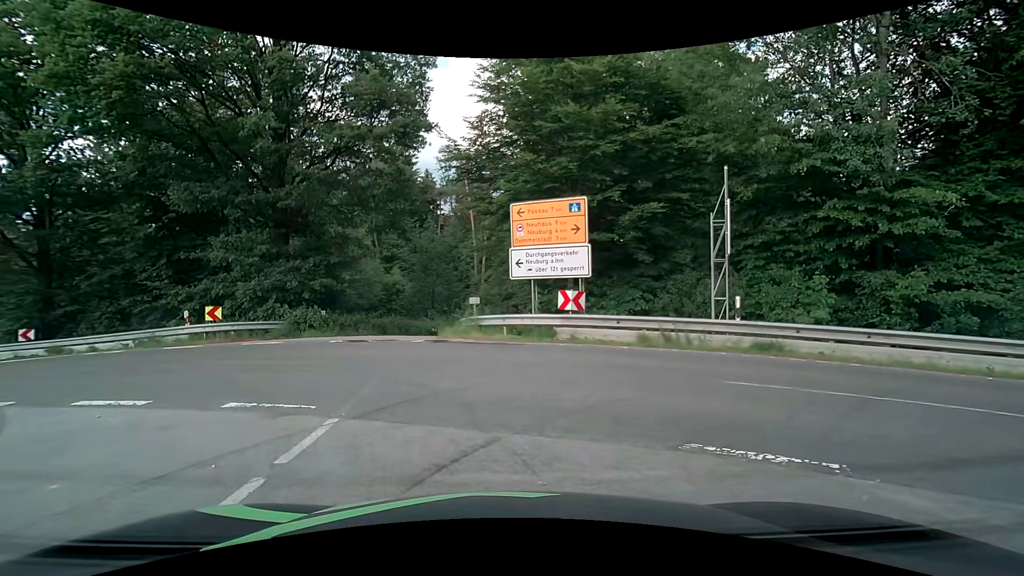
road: tertiary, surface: asphalt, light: Day
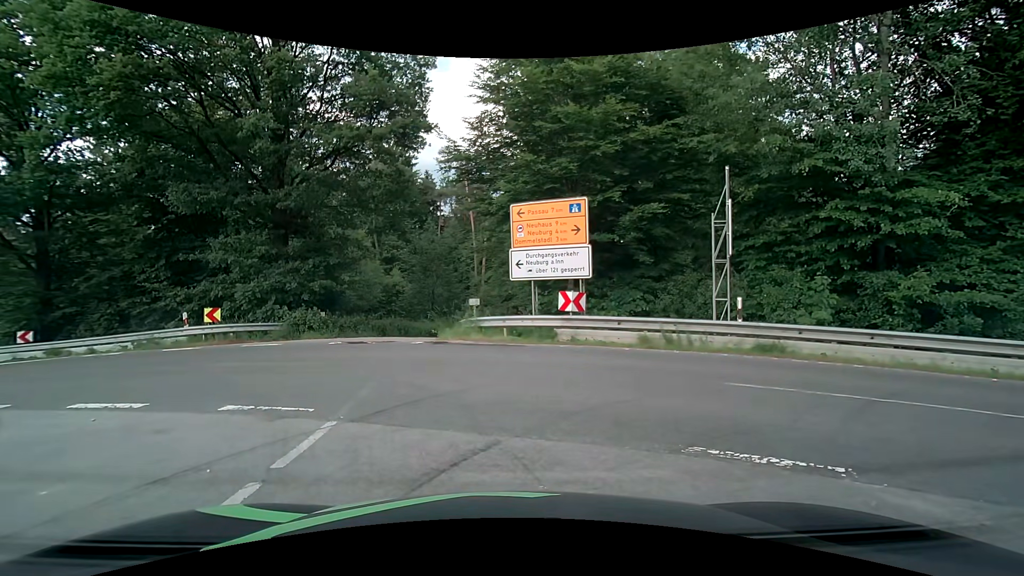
(0.0, +0.1) m; 0°
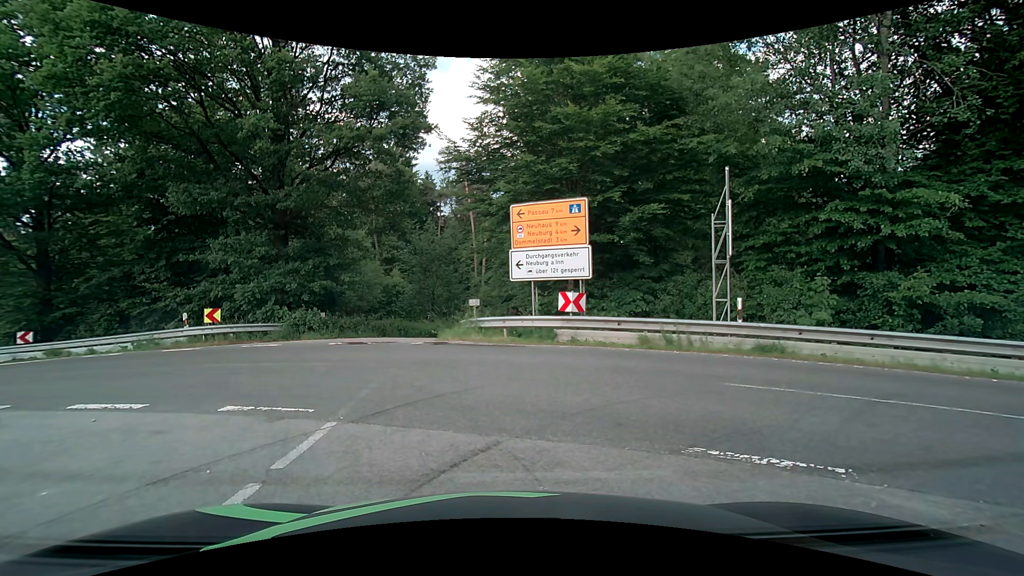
(0.0, +0.1) m; 0°
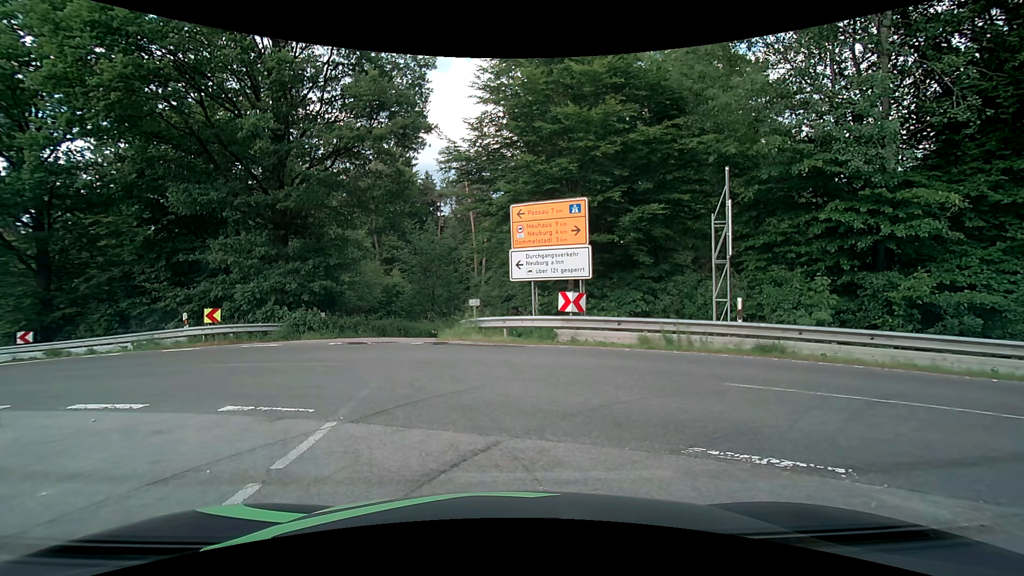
(0.0, 0.0) m; 0°
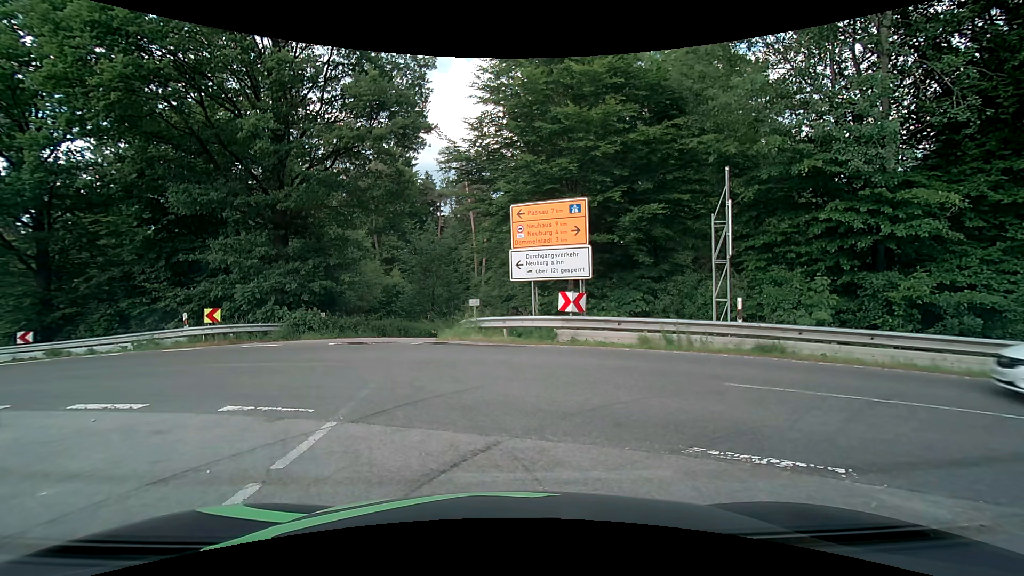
(0.0, 0.0) m; 0°
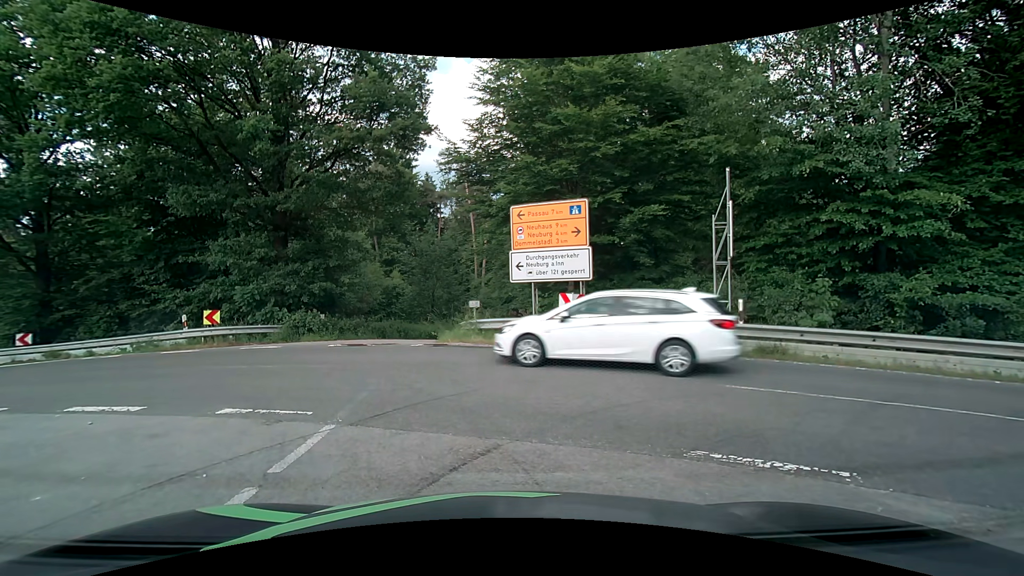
(0.0, 0.0) m; 0°
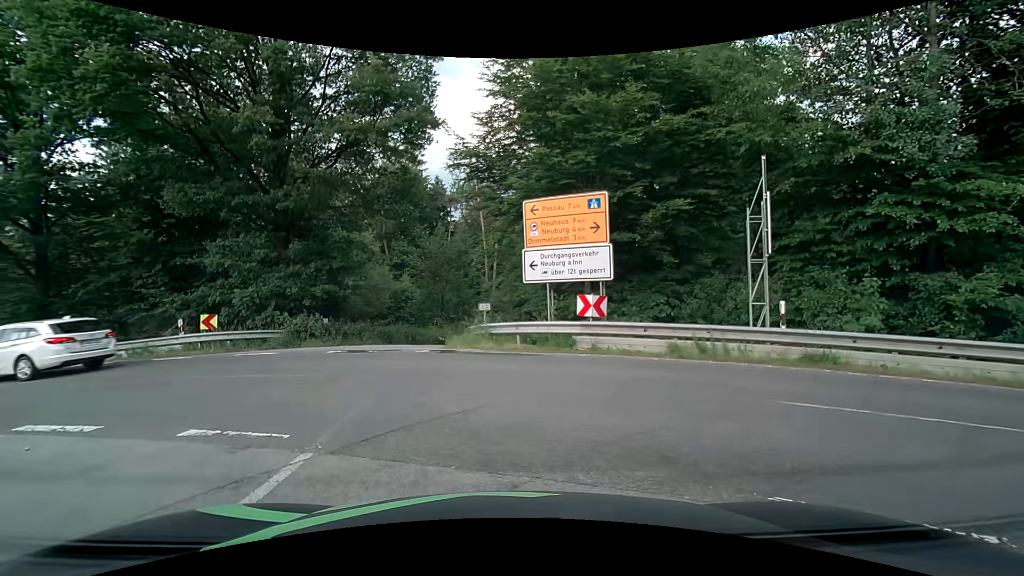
(0.0, +1.3) m; -2°
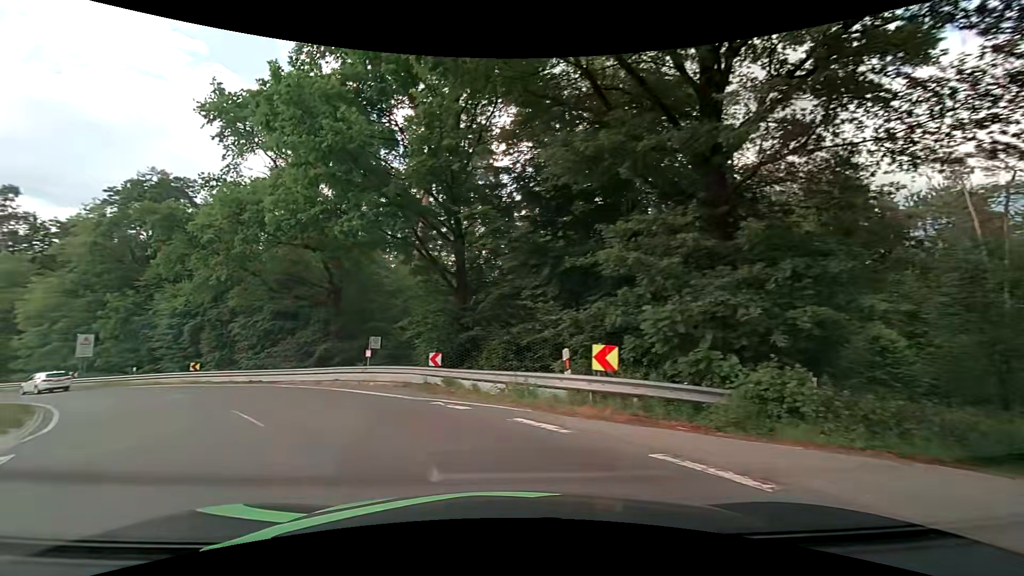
(-3.6, +10.0) m; -42°
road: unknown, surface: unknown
